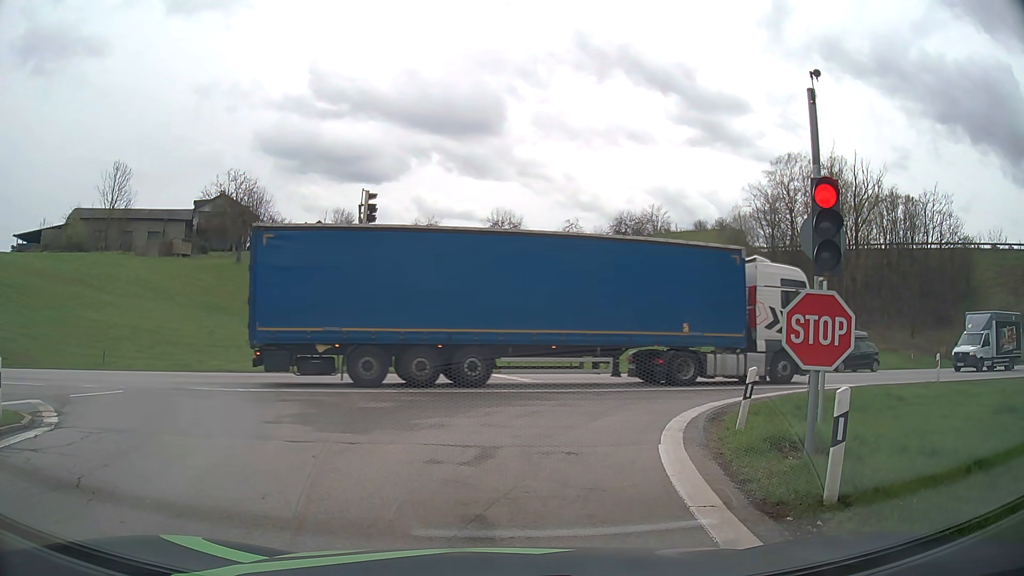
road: motorway_link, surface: asphalt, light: Day
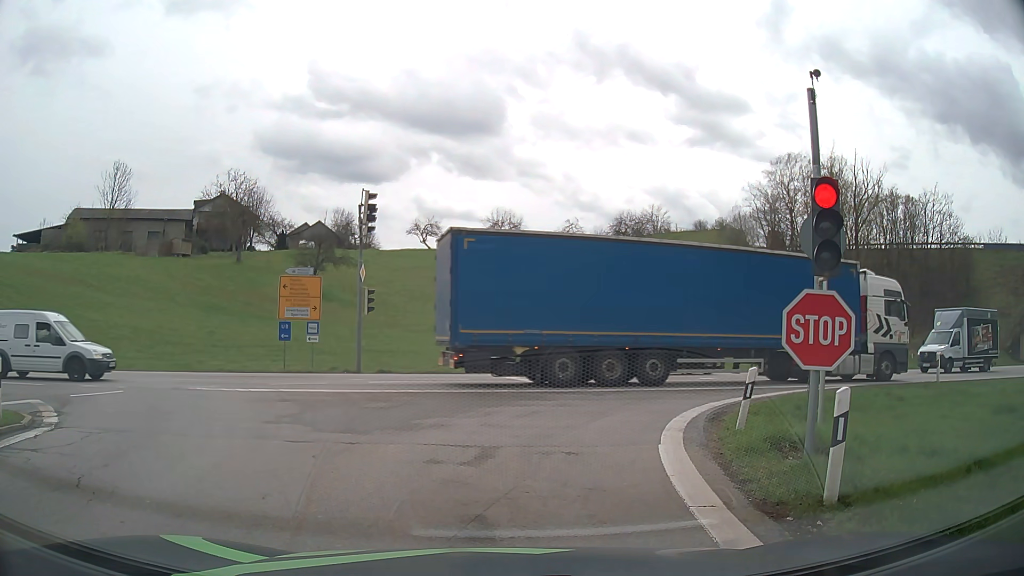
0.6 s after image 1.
(0.0, 0.0) m; 0°
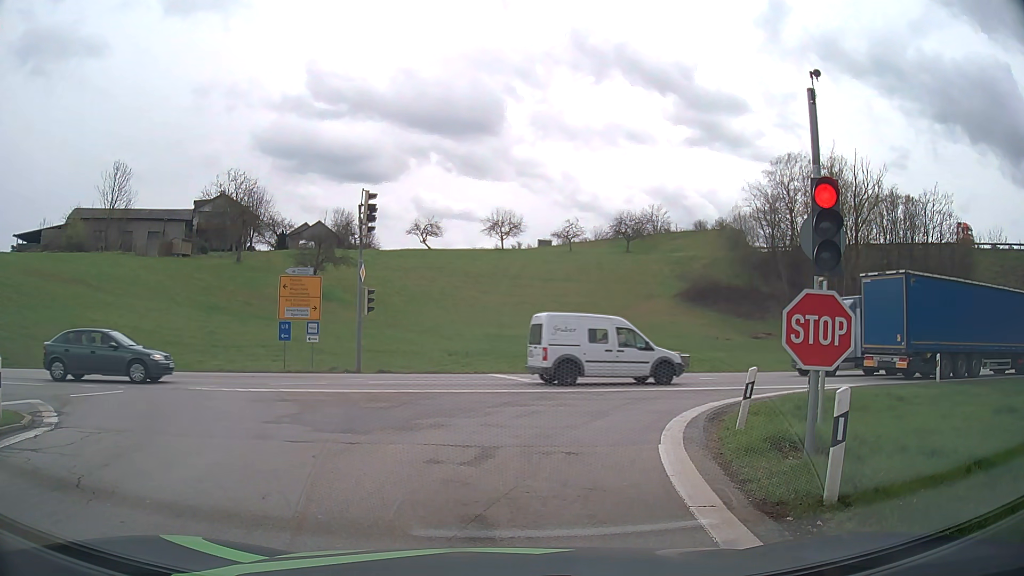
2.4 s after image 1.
(0.0, 0.0) m; 0°
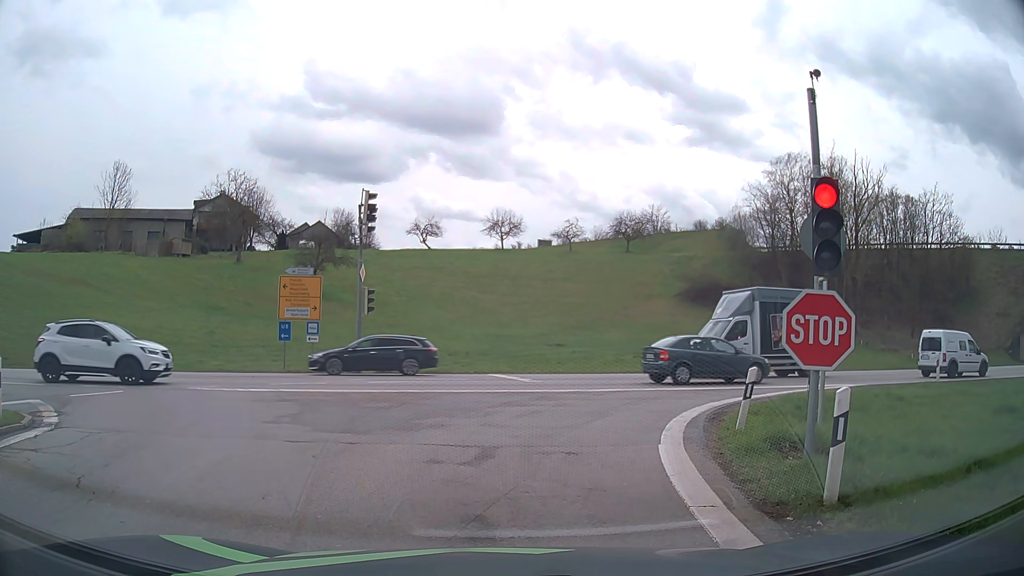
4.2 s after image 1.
(0.0, 0.0) m; 0°
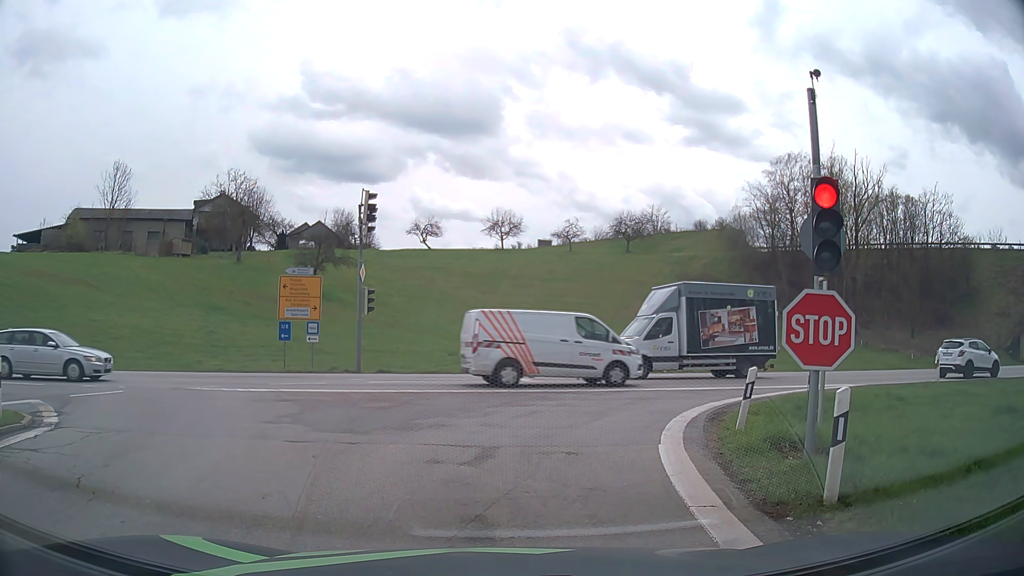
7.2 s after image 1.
(0.0, 0.0) m; 0°
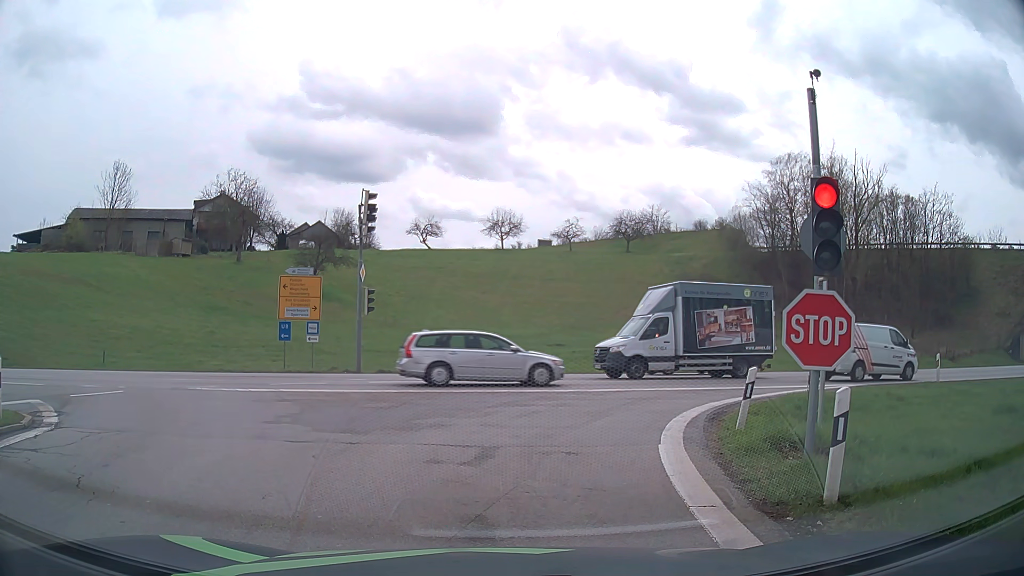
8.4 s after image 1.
(0.0, 0.0) m; 0°
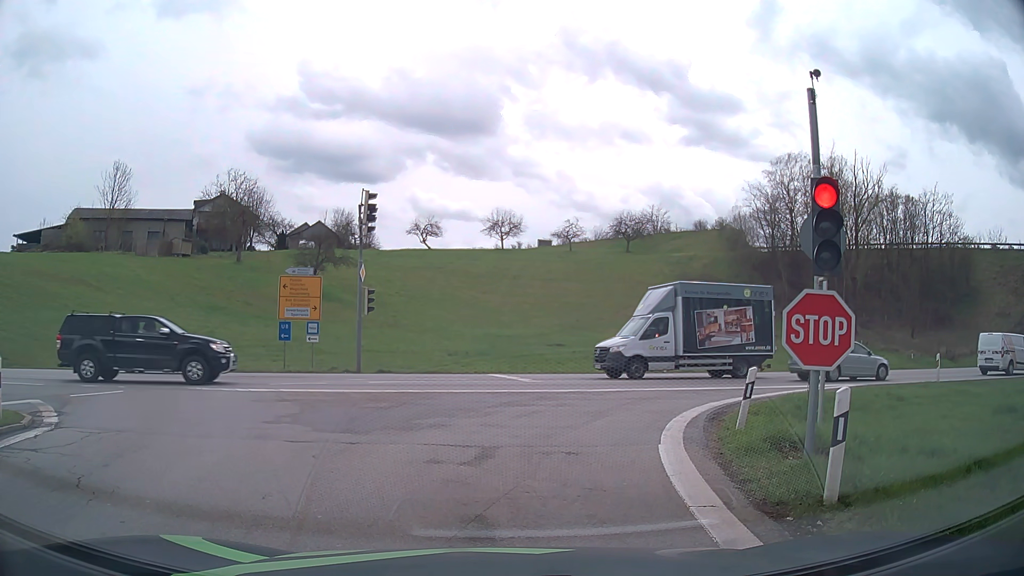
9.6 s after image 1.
(0.0, 0.0) m; 0°
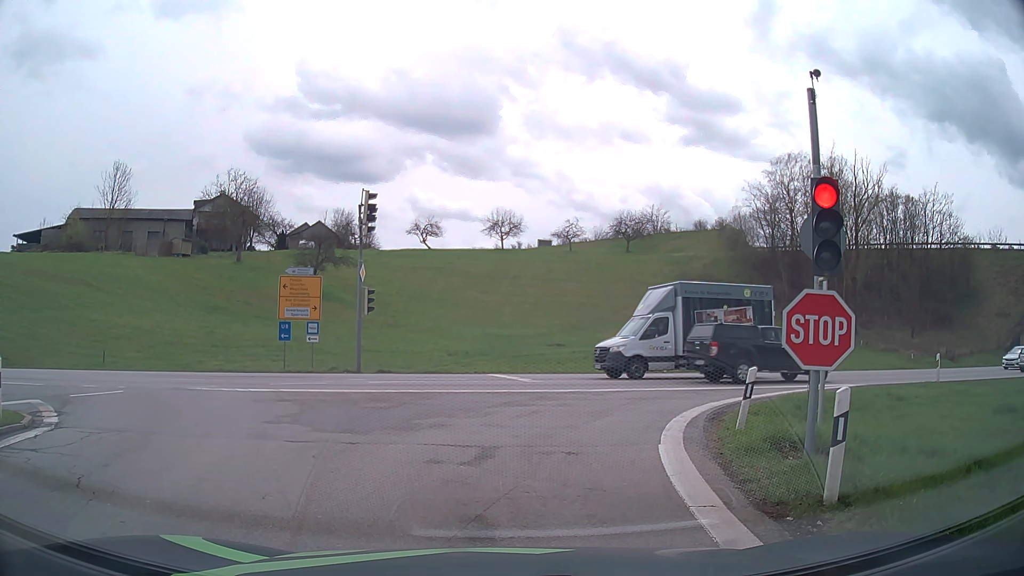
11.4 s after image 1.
(0.0, 0.0) m; 0°
(0, +10) (+5, +19) (+13, +25) (+22, +28) (+32, +31) (+42, +33) (+51, +36) (+61, +39) (+70, +42) (+80, +45) m
